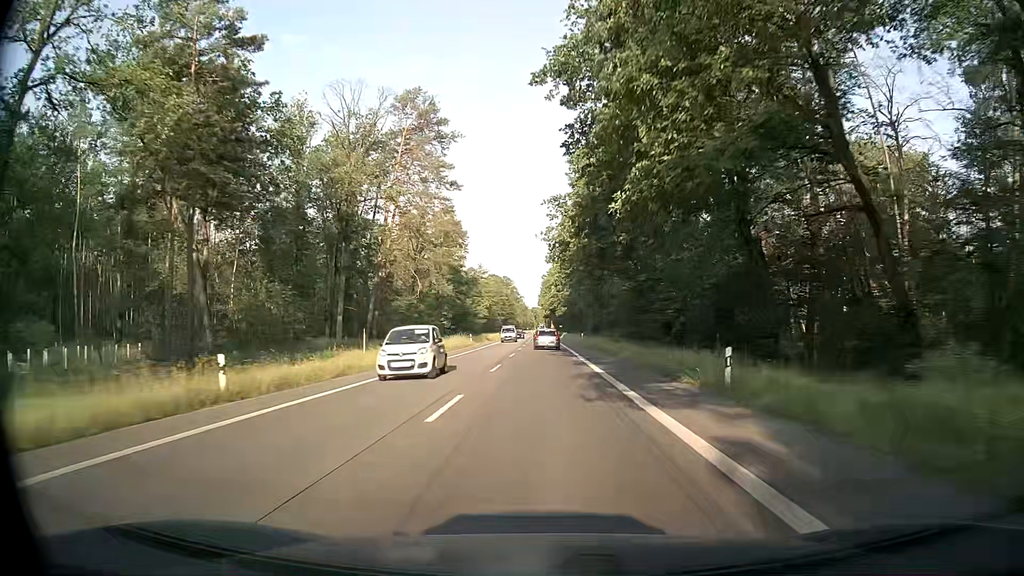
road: secondary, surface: asphalt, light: Day
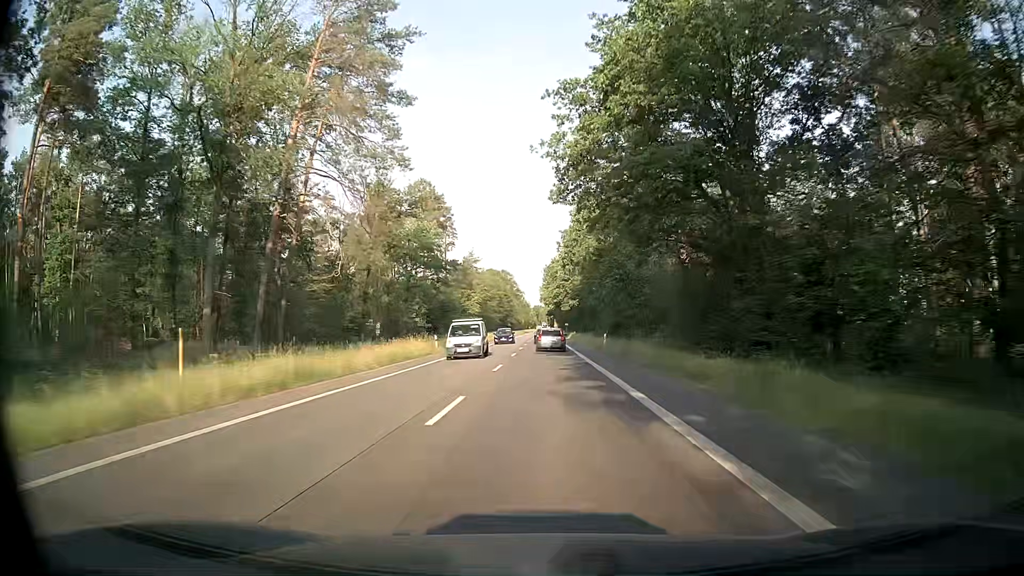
(0.0, +23.9) m; 0°
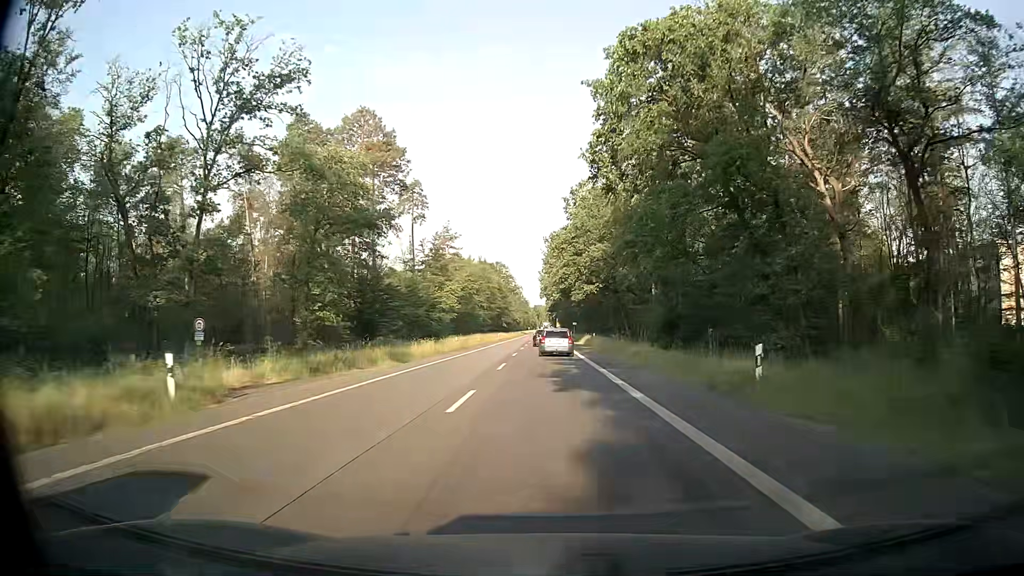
(0.0, +33.8) m; 0°
(0, +10) (0, +20) (0, +30) (0, +40) (+1, +50) (+1, +60) (+1, +70) (+1, +80) (+1, +90) (+1, +100) m
